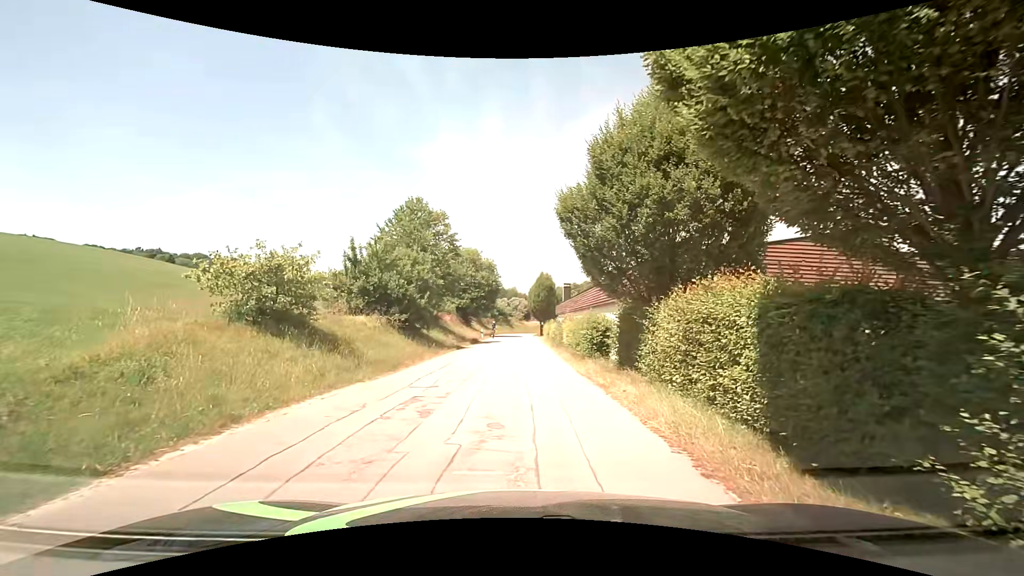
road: residential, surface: asphalt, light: Day
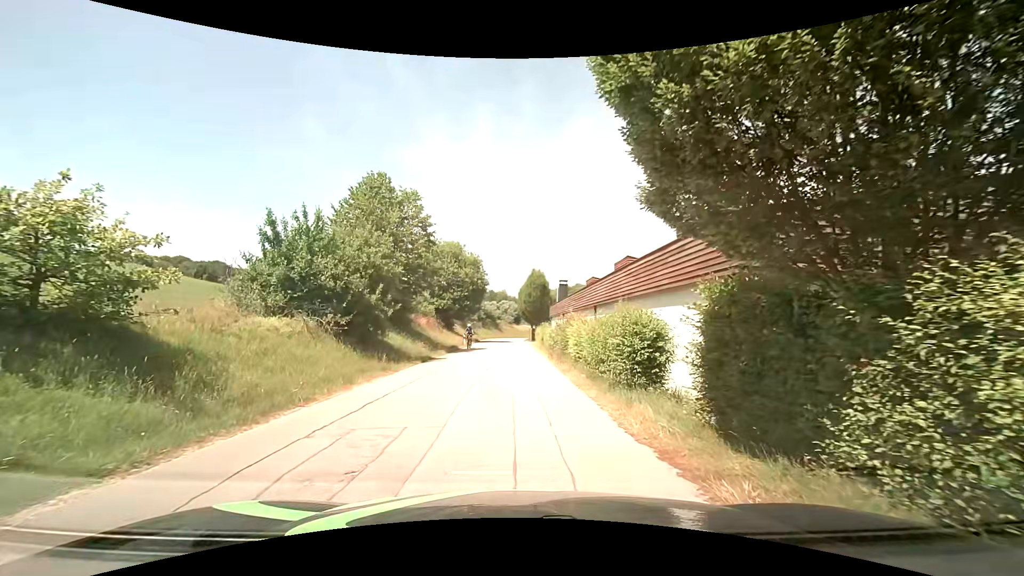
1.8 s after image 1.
(+0.1, +7.6) m; +3°
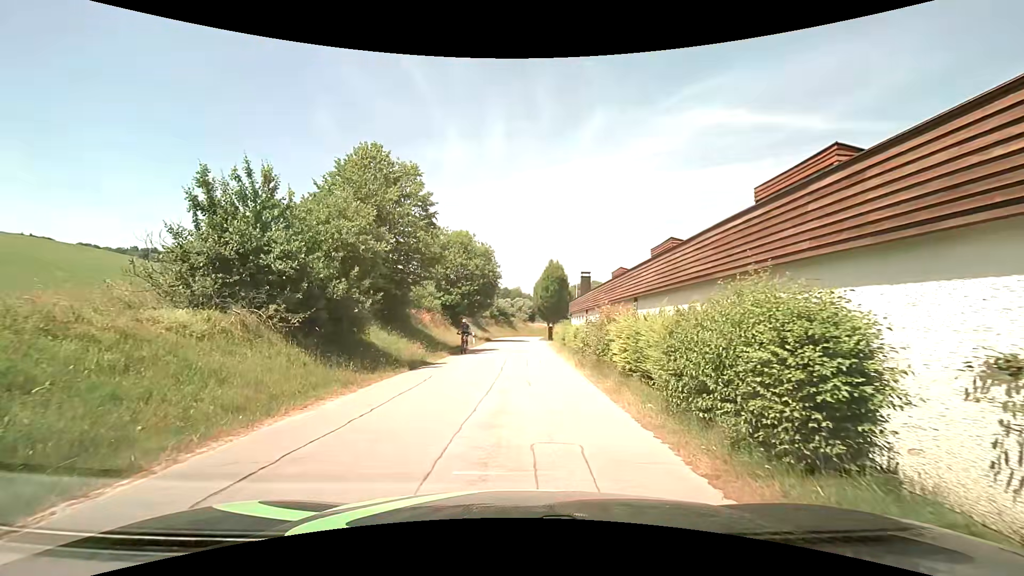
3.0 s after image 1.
(-0.2, +5.3) m; -3°
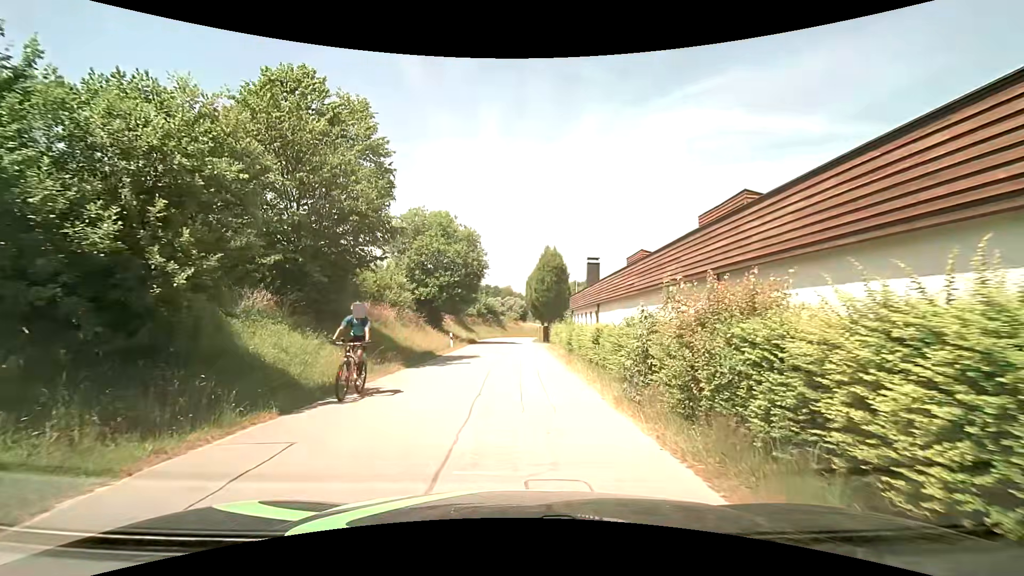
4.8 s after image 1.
(+0.1, +8.3) m; +2°
(0, +10) (-1, +20) (-1, +30) (0, +40) (0, +50) (0, +60) (+1, +70) (+5, +79) (+9, +88) (+14, +97) m
